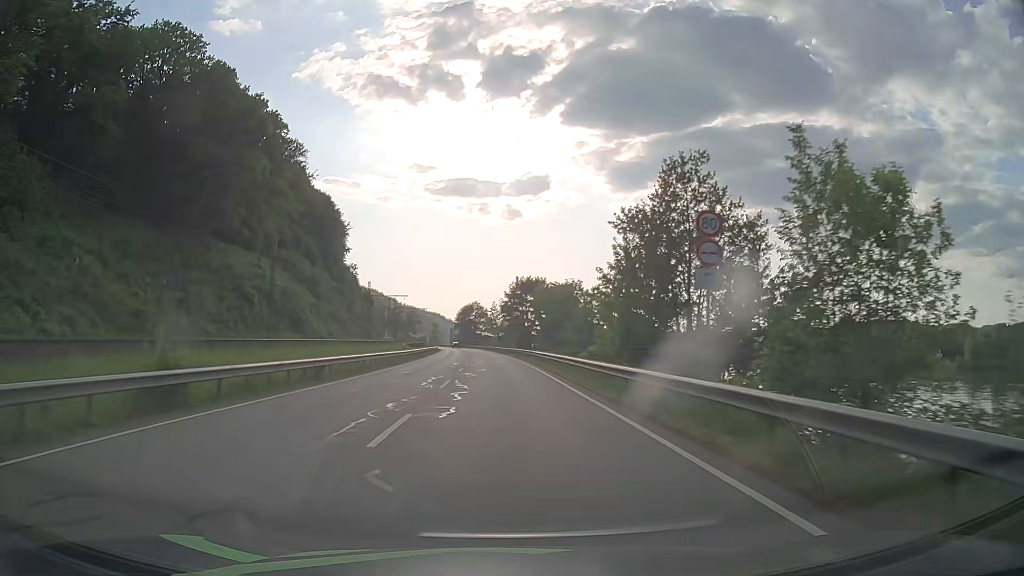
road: primary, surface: asphalt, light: Day
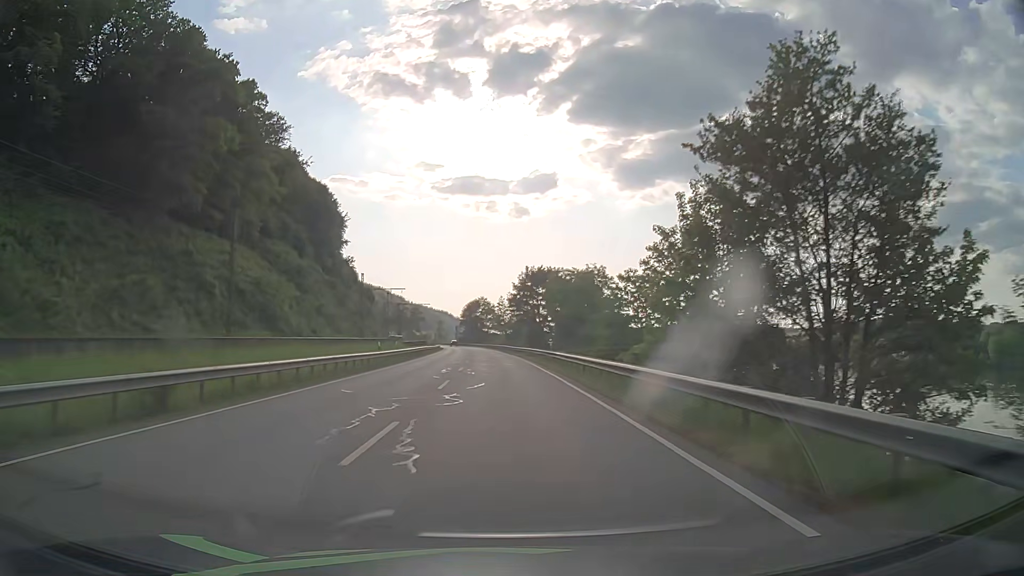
(-0.1, +13.1) m; -1°
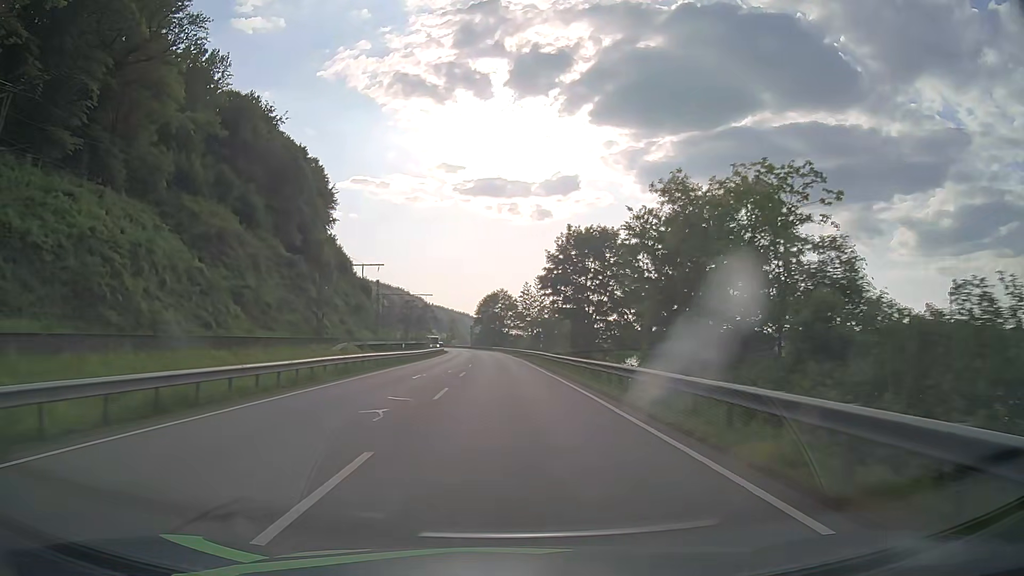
(-0.7, +38.8) m; -2°
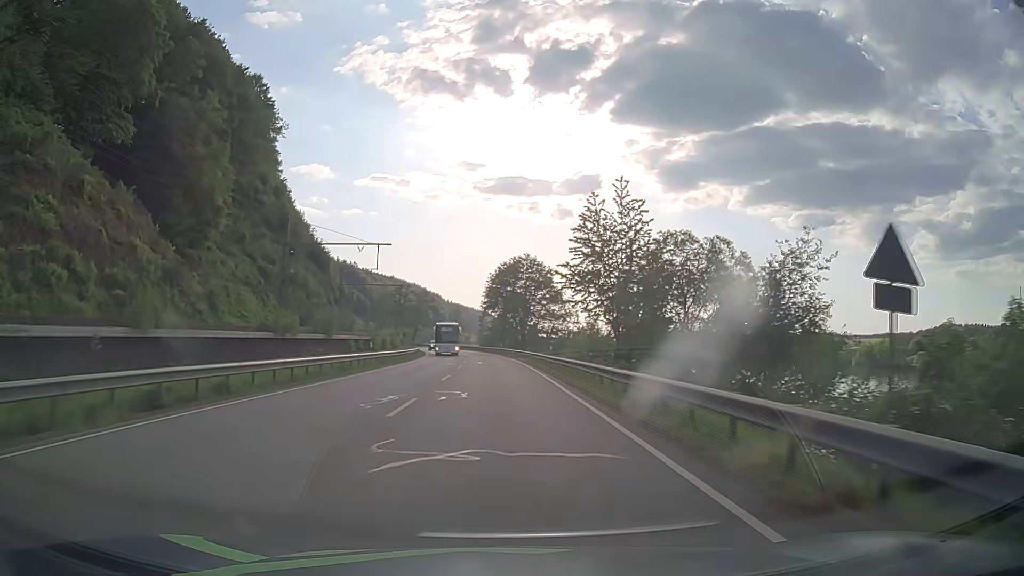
(-1.0, +63.5) m; -2°
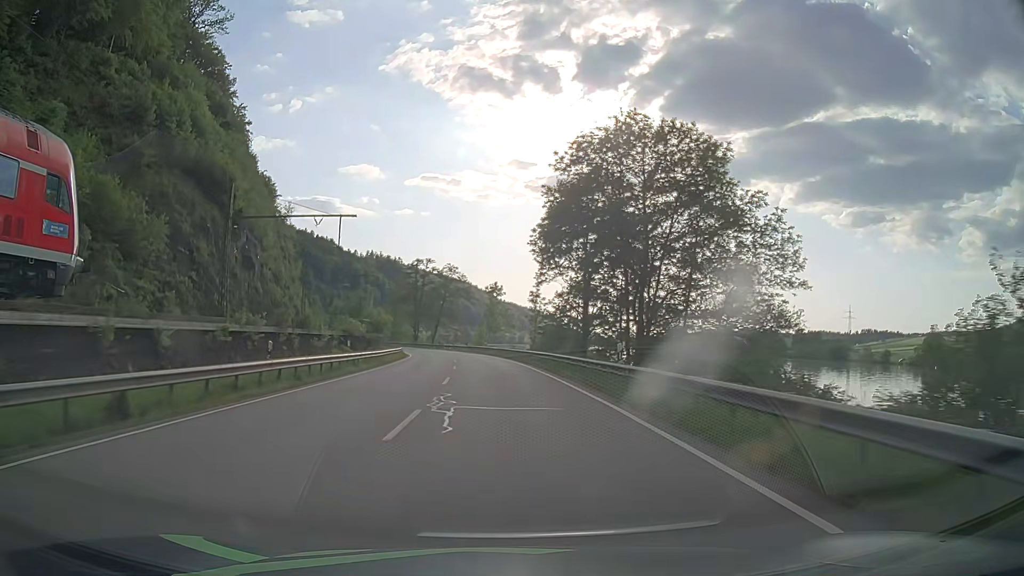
(-2.0, +62.7) m; -5°
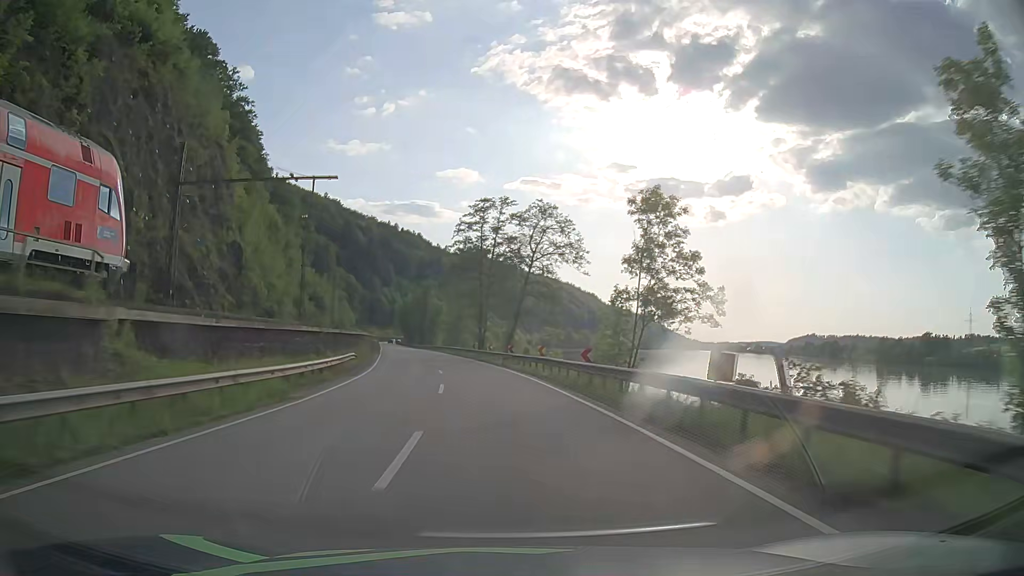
(-4.0, +62.3) m; -9°
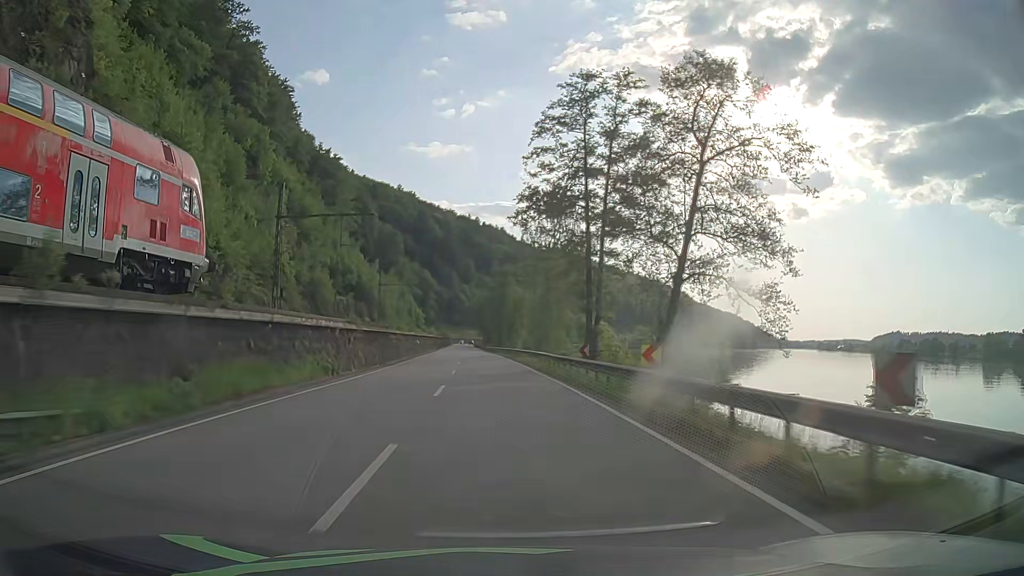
(-2.4, +37.4) m; -7°
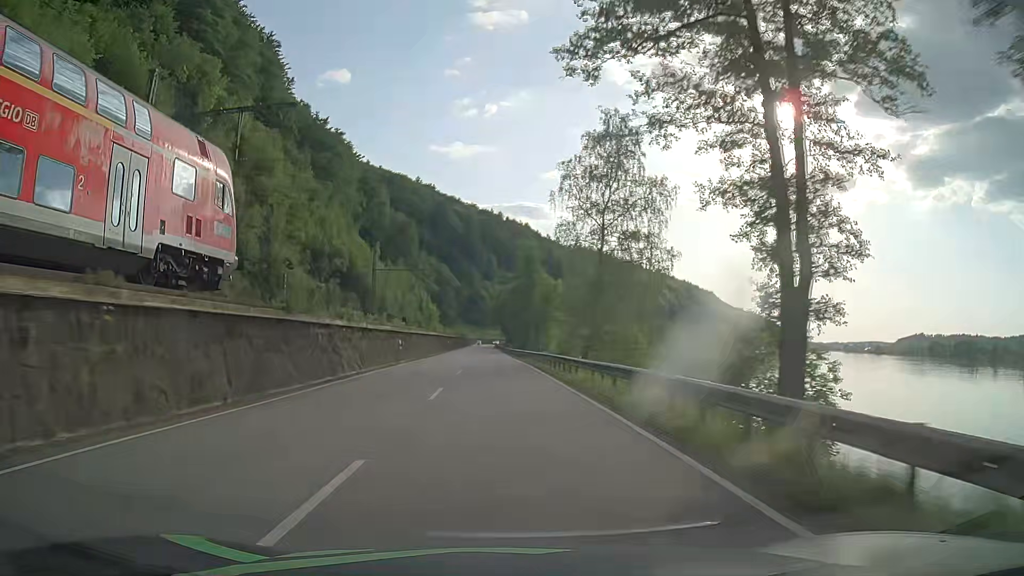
(-0.6, +25.0) m; -2°
(0, +10) (0, +20) (0, +30) (0, +40) (-1, +50) (-1, +60) (-1, +70) (-1, +80) (-1, +90) (-2, +100) m
